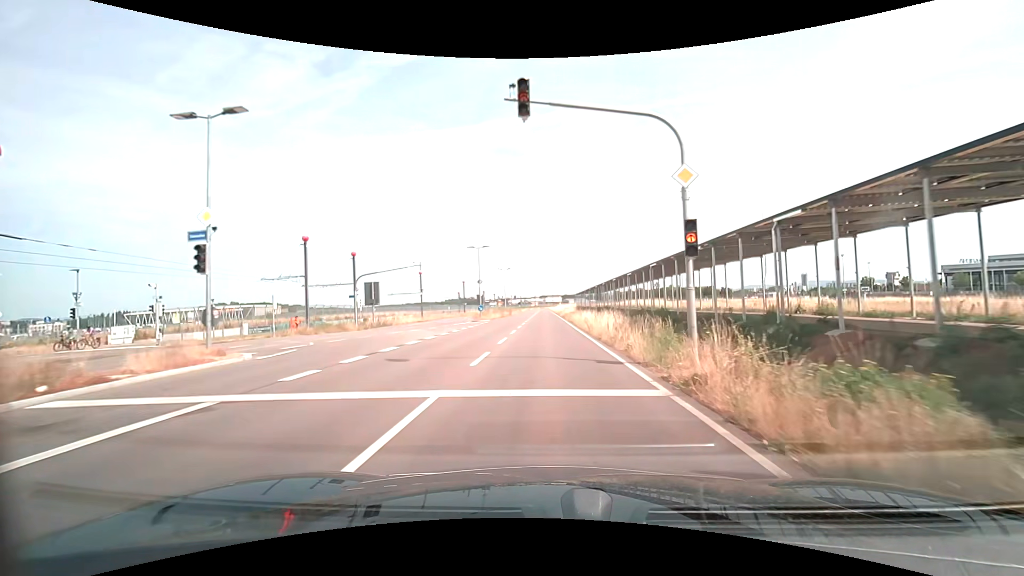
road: secondary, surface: asphalt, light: Day
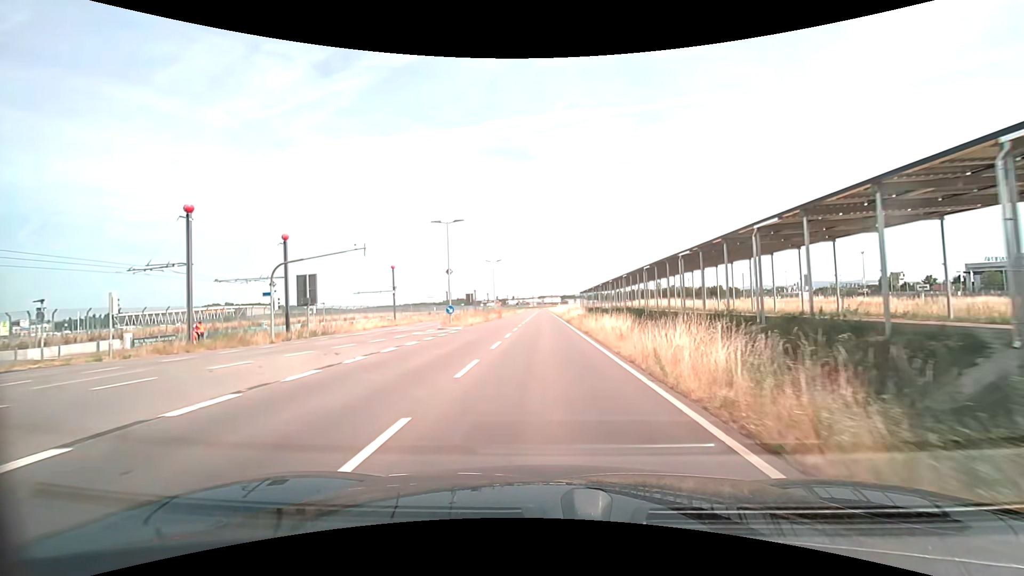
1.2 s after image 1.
(0.0, +14.9) m; 0°
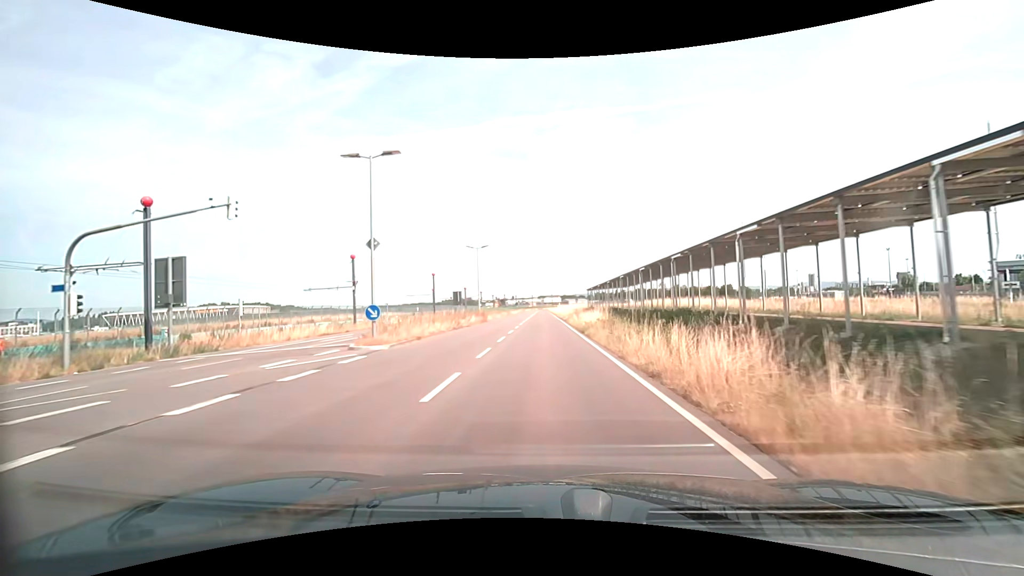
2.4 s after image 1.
(0.0, +14.9) m; 0°
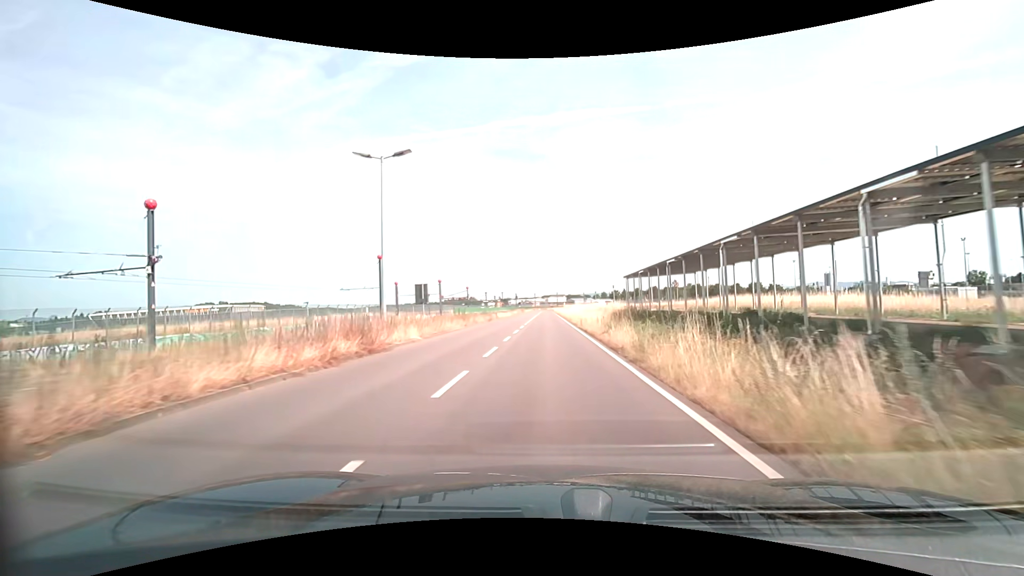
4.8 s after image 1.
(-0.1, +29.9) m; 0°
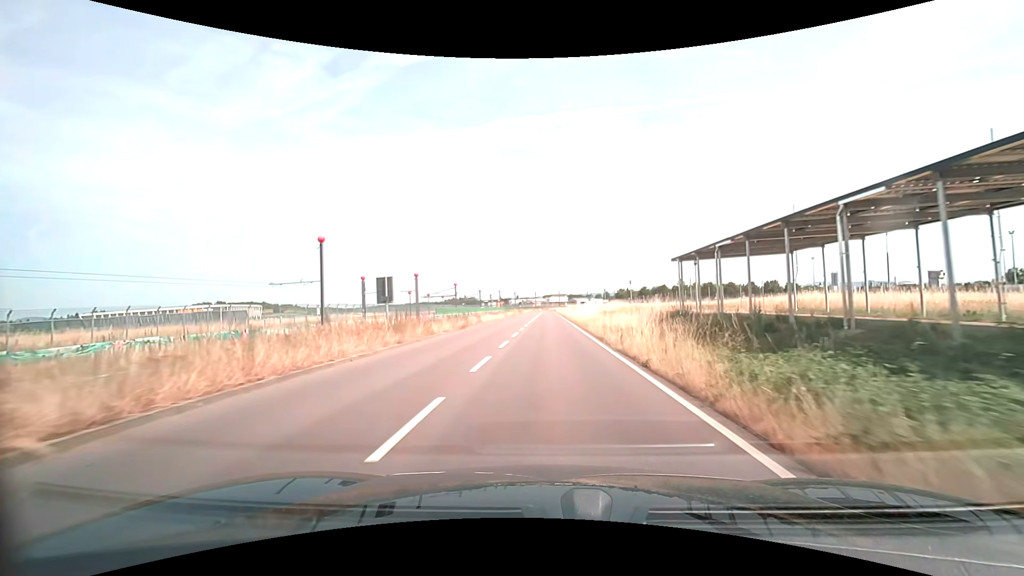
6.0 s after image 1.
(0.0, +15.0) m; 0°
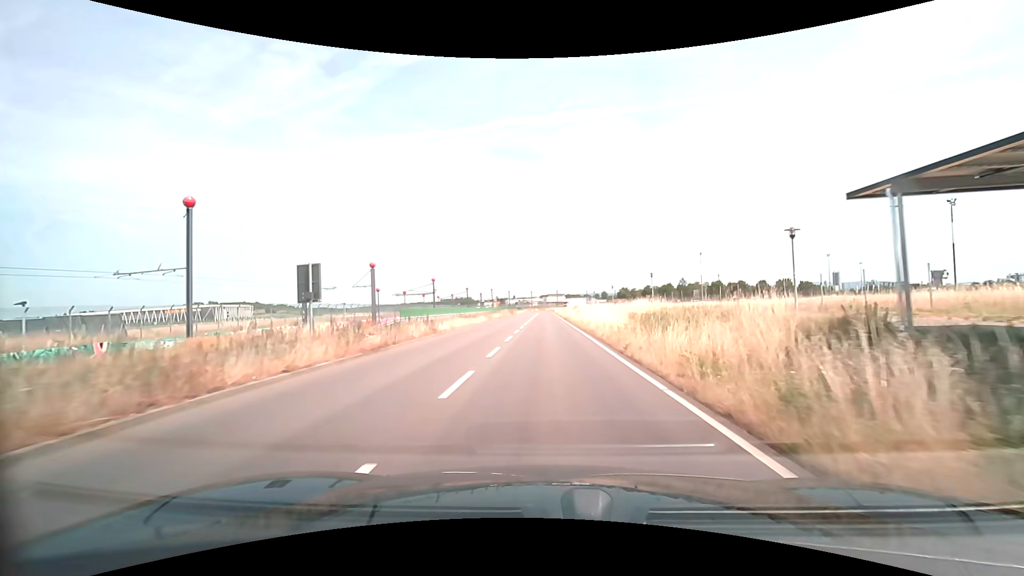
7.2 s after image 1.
(+0.1, +15.1) m; 0°
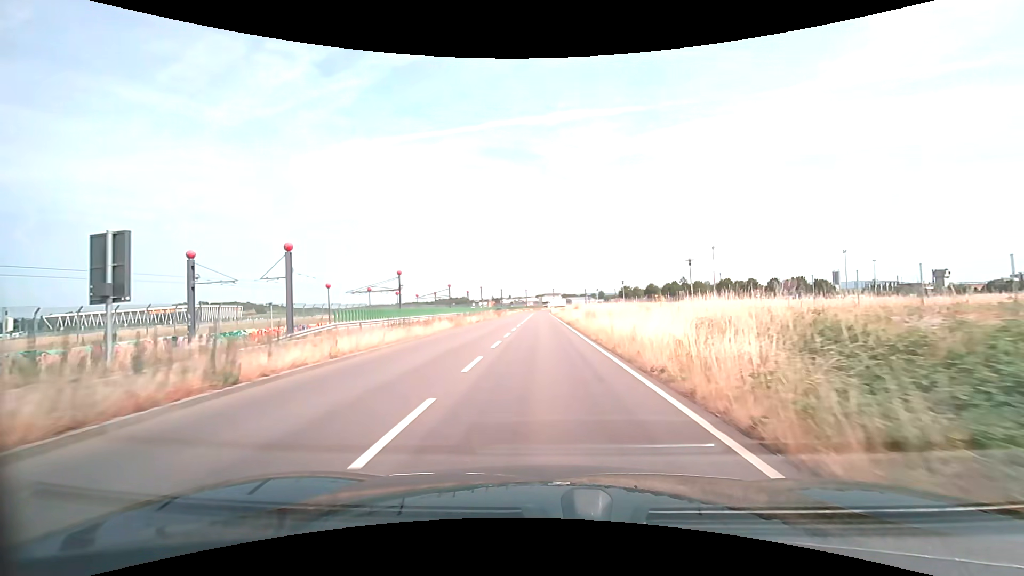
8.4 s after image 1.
(+0.1, +15.1) m; 0°
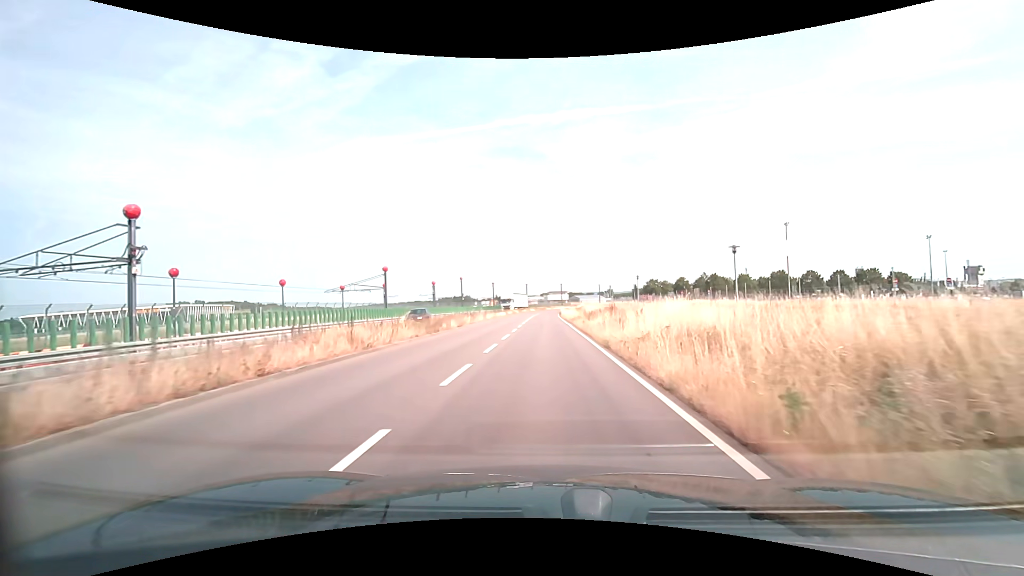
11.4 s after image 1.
(0.0, +37.9) m; -1°
(0, +10) (0, +20) (0, +30) (0, +40) (0, +50) (0, +60) (0, +70) (+1, +80) (+1, +90) (+2, +100) m
